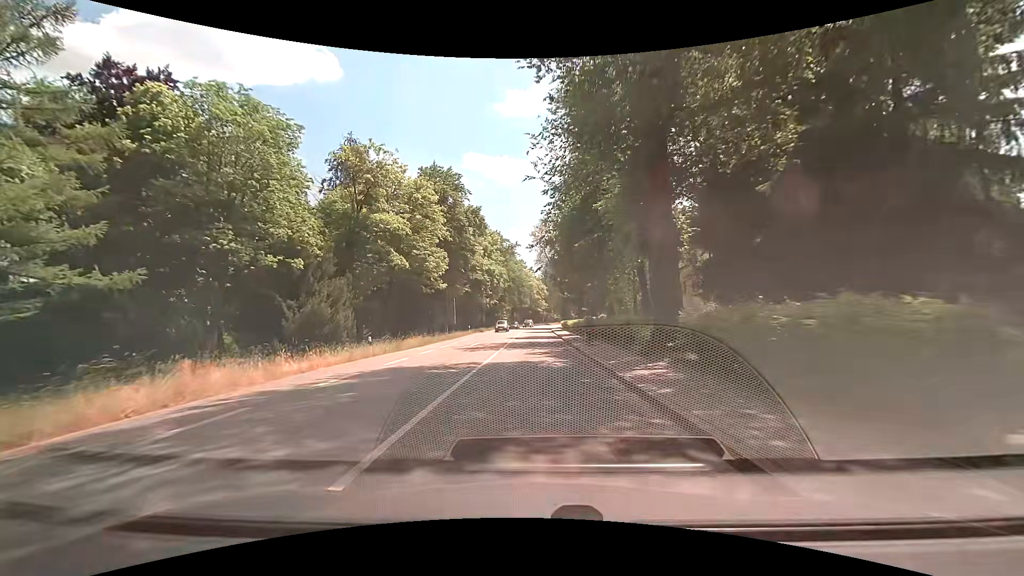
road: secondary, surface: asphalt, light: Day
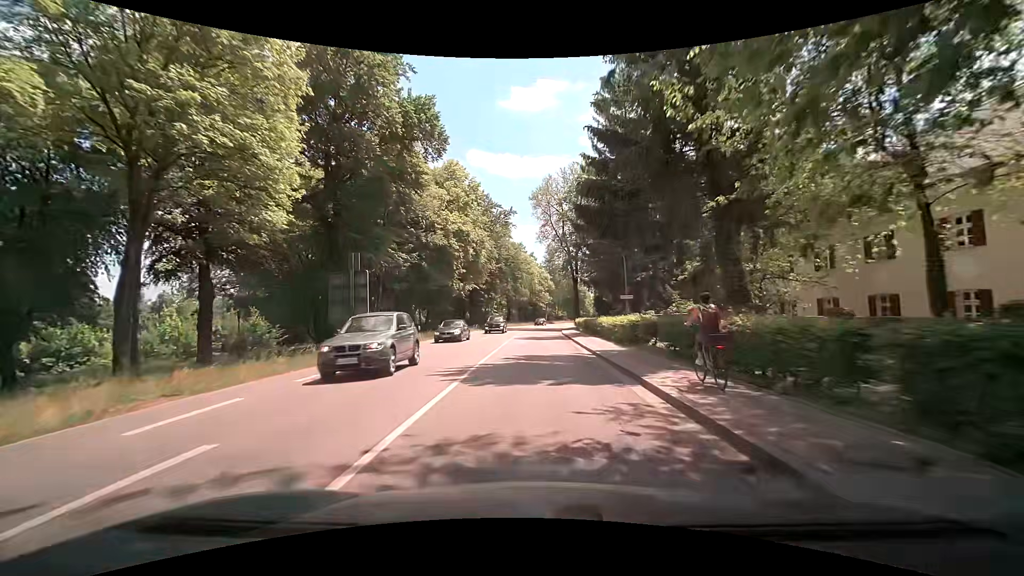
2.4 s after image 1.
(-0.1, +29.1) m; 0°
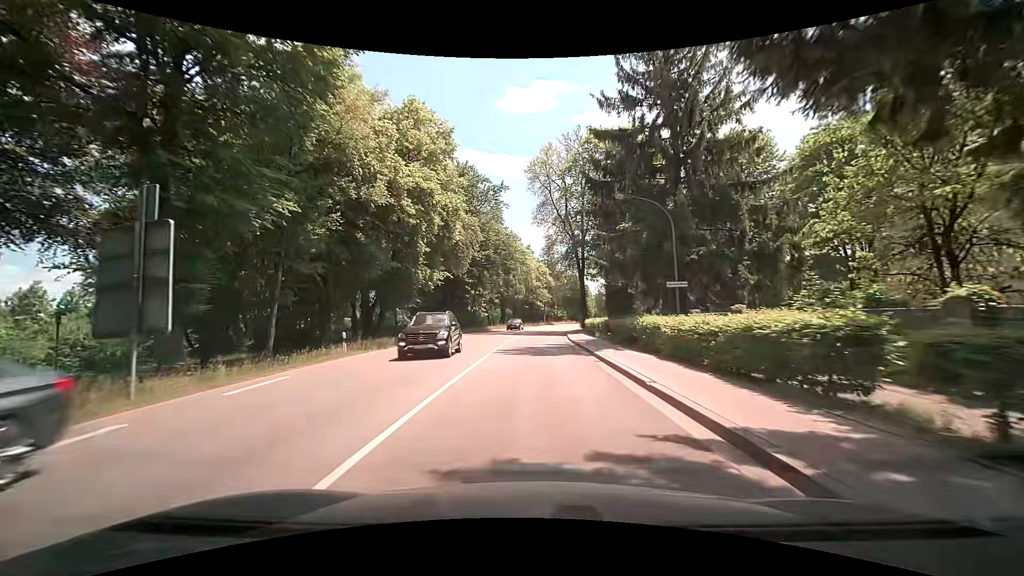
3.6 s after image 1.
(0.0, +14.0) m; +1°
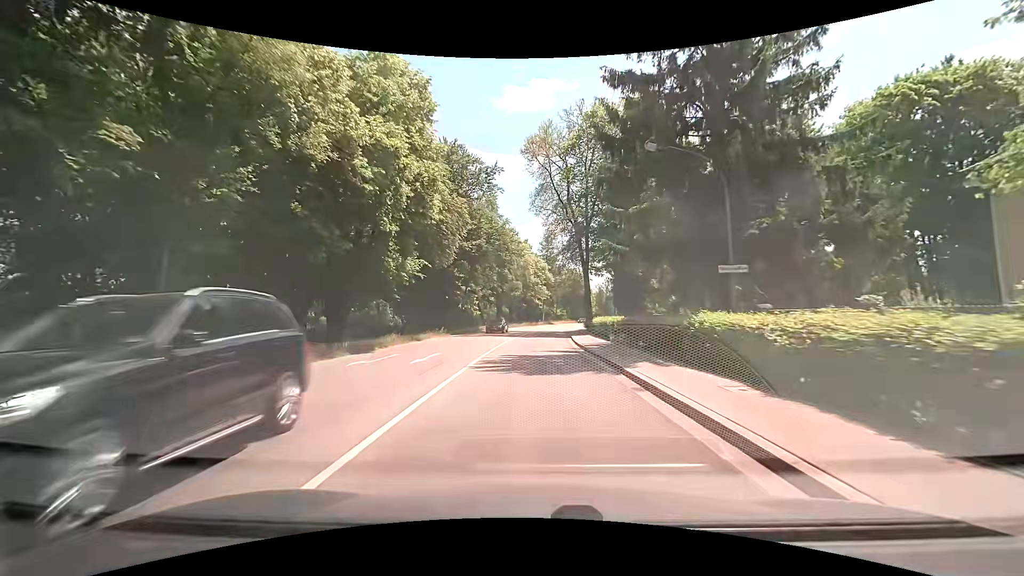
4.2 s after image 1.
(-0.1, +6.9) m; -1°
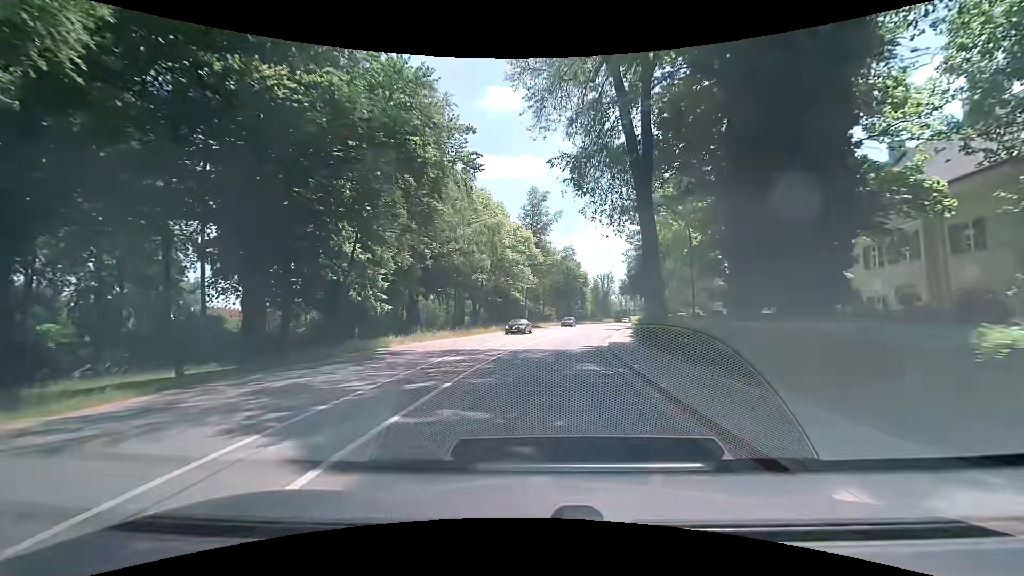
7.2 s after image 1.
(+0.7, +33.0) m; +3°
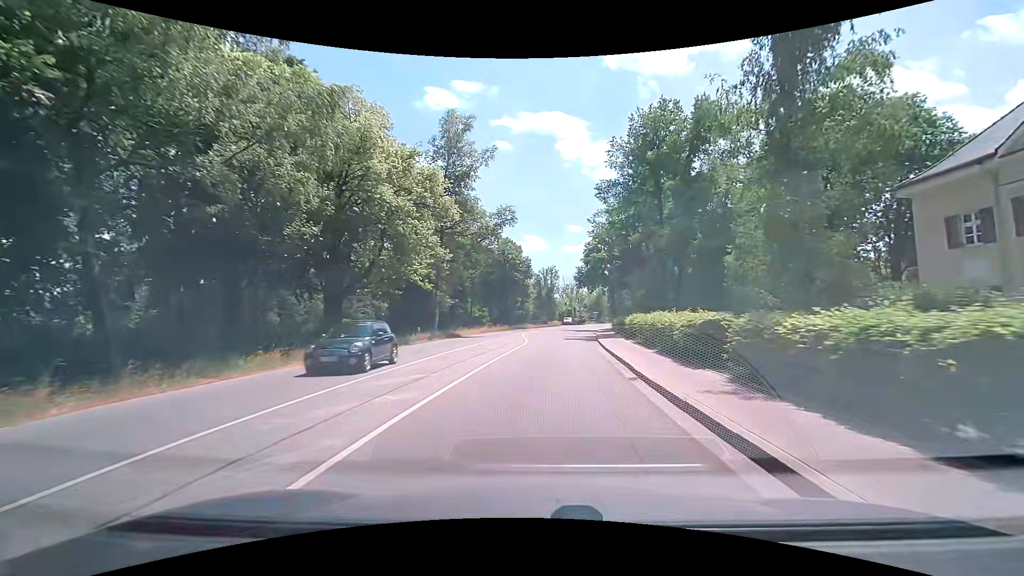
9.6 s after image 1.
(+1.1, +25.7) m; +6°
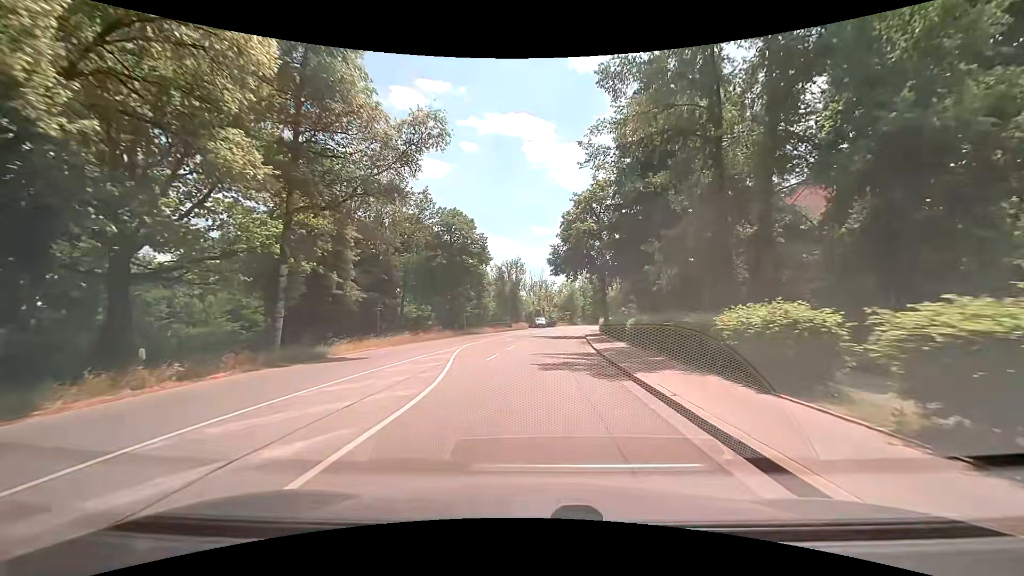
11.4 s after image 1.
(+0.8, +20.2) m; +4°
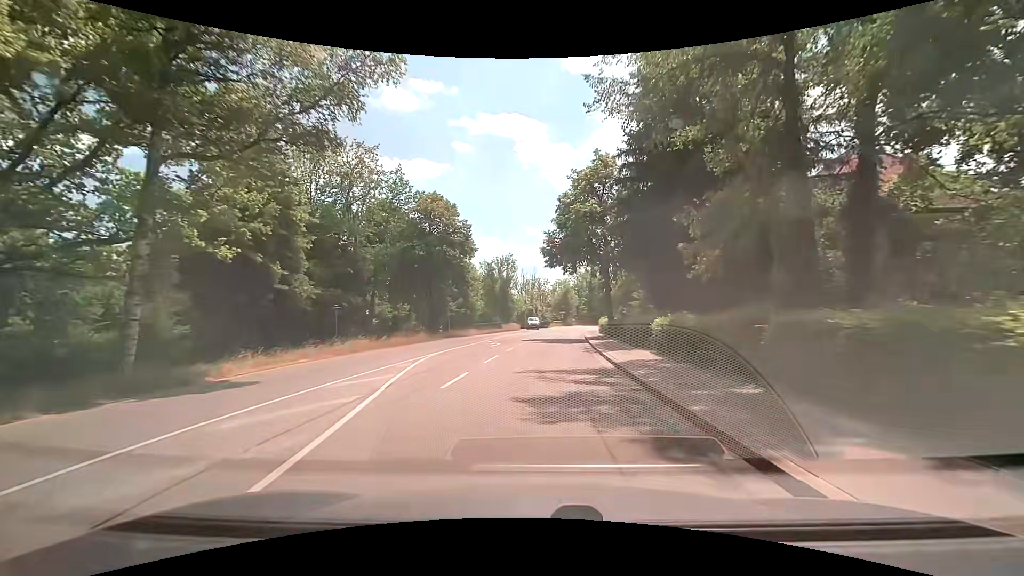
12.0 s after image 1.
(0.0, +6.9) m; +1°
(0, +10) (0, +20) (+1, +30) (+1, +40) (+2, +50) (+3, +60) (+5, +70) (+7, +80) (+10, +89) (+13, +99) m
